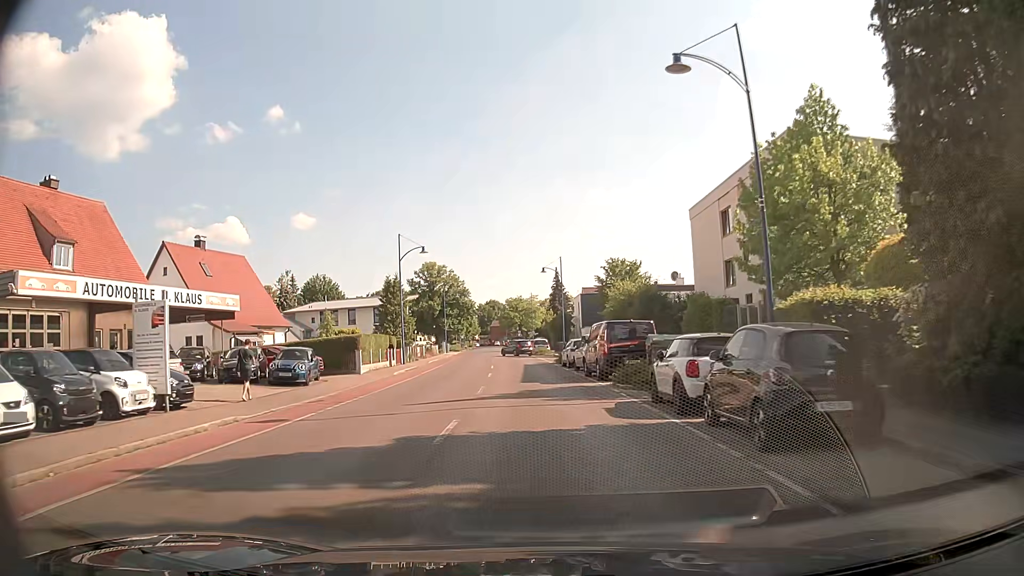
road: tertiary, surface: asphalt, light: Day
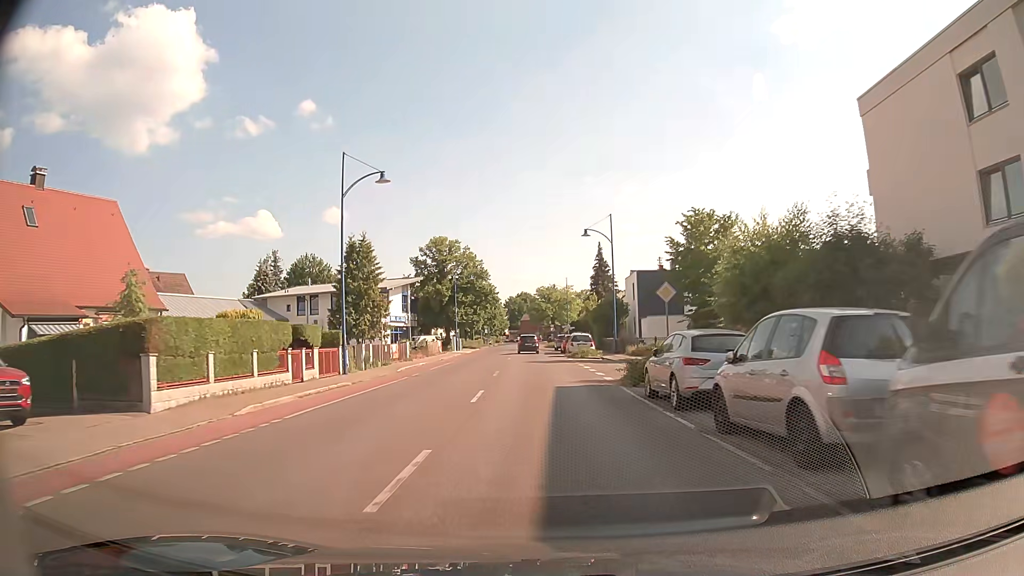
(-0.6, +21.8) m; -3°
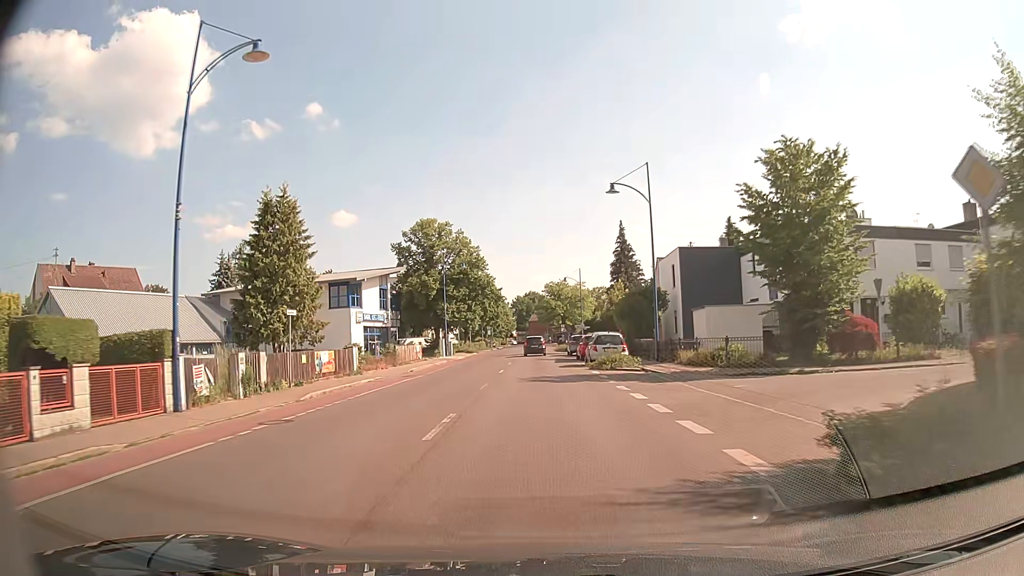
(0.0, +14.4) m; -1°
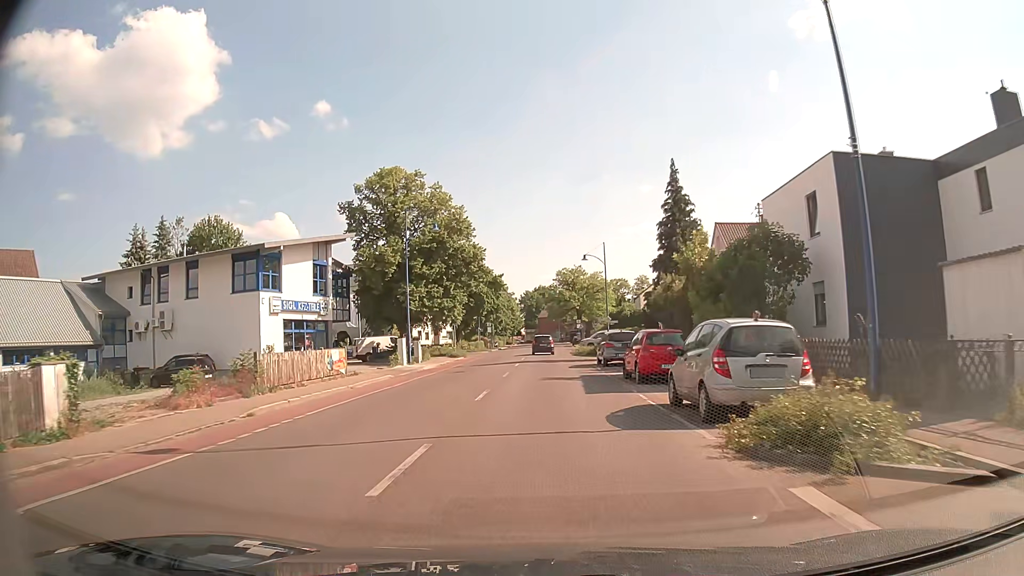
(-0.3, +21.1) m; -2°
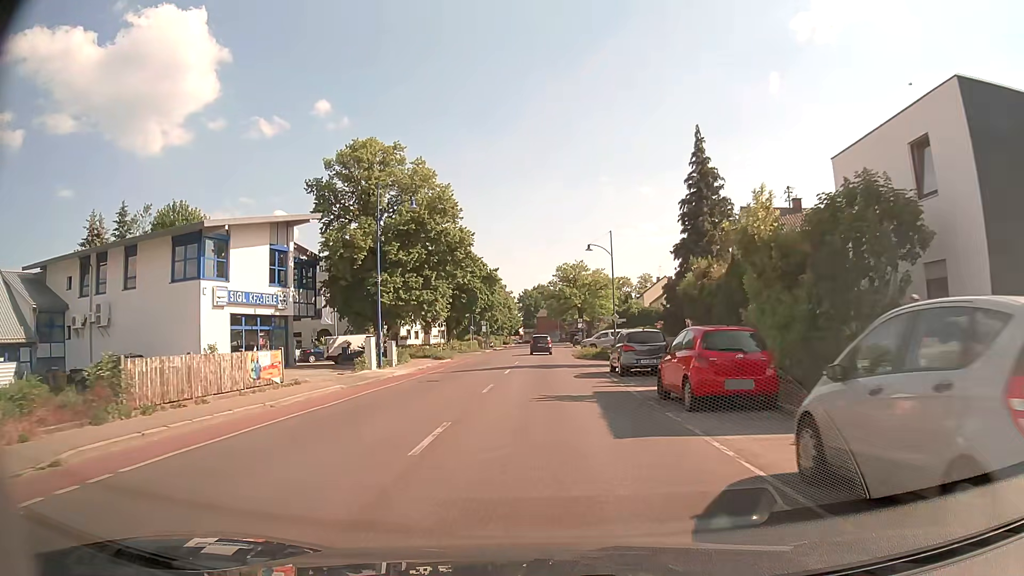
(+0.1, +7.0) m; 0°
